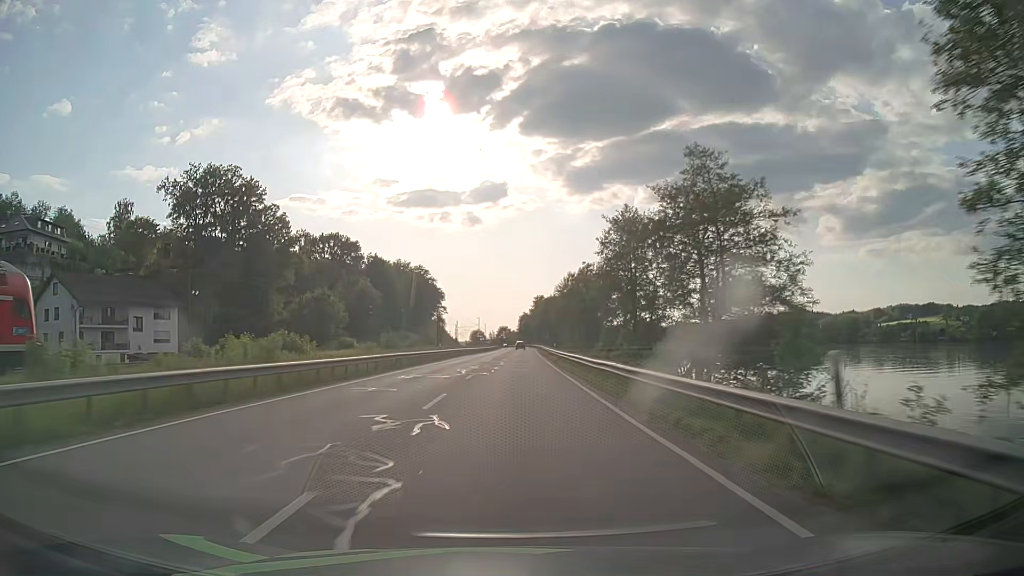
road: primary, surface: asphalt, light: Day
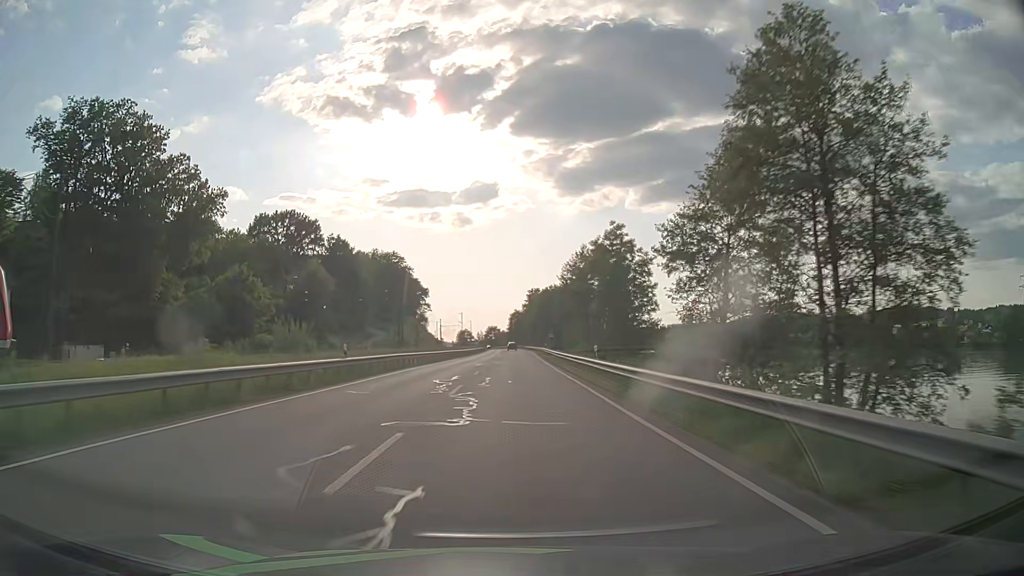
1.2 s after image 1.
(+0.2, +31.6) m; +1°
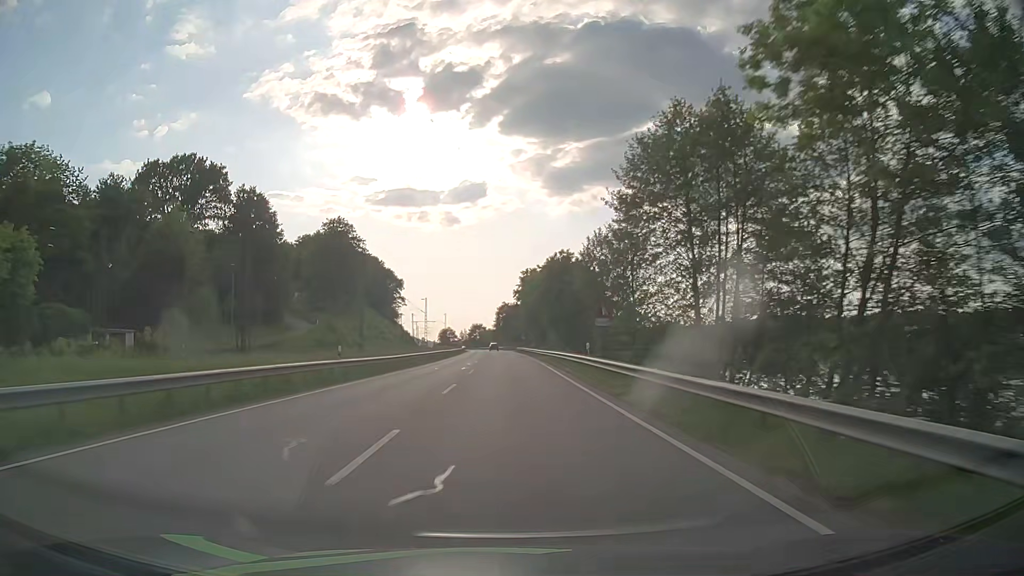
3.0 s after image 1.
(+0.7, +47.4) m; +1°
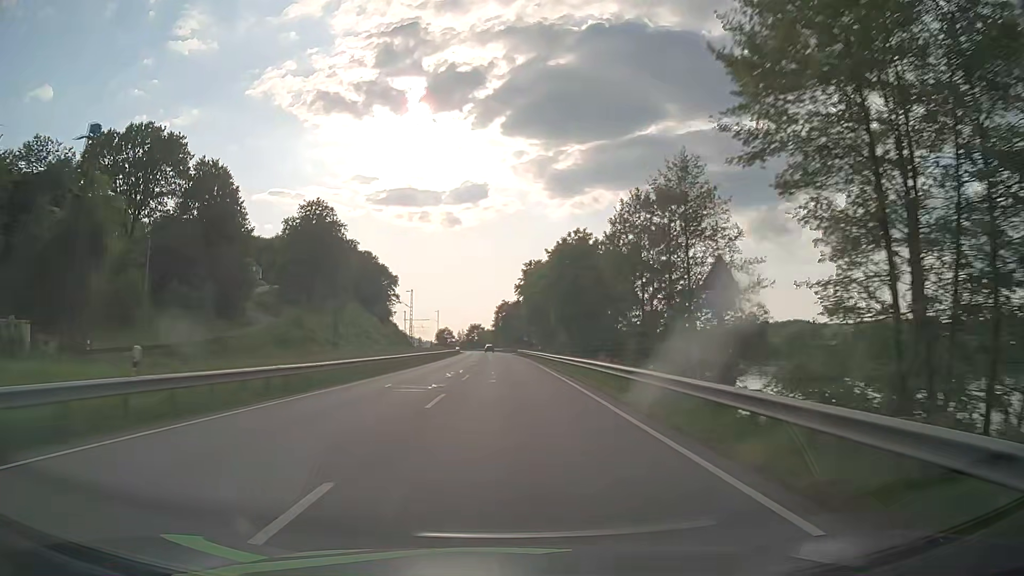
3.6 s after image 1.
(0.0, +15.8) m; 0°
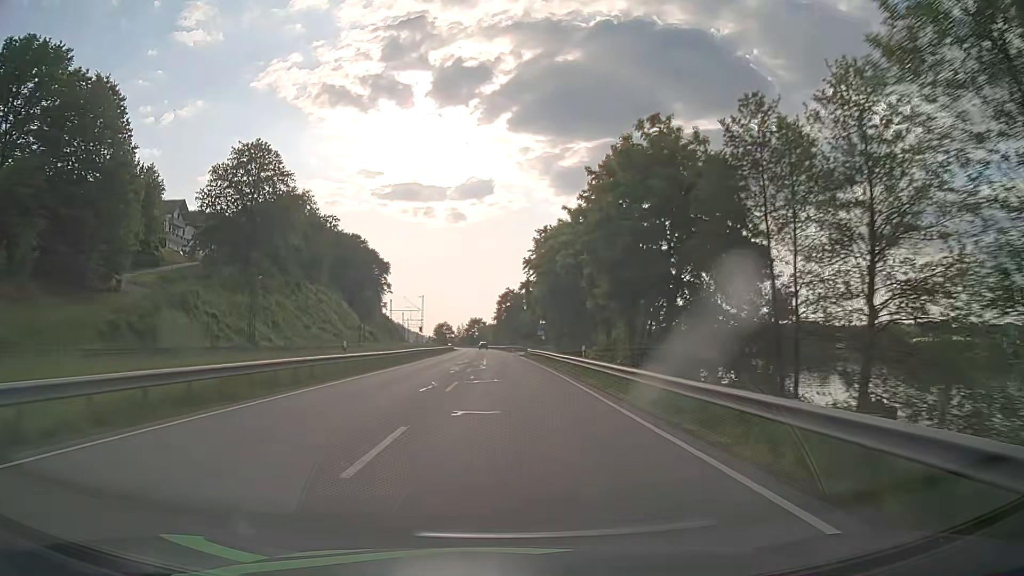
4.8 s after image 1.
(0.0, +31.6) m; 0°
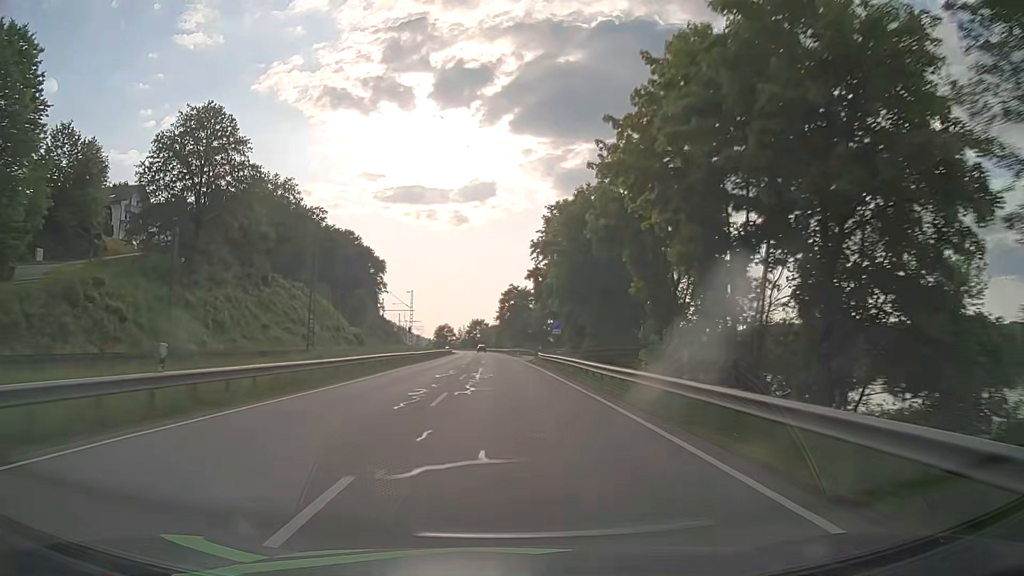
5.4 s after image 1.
(0.0, +15.8) m; 0°
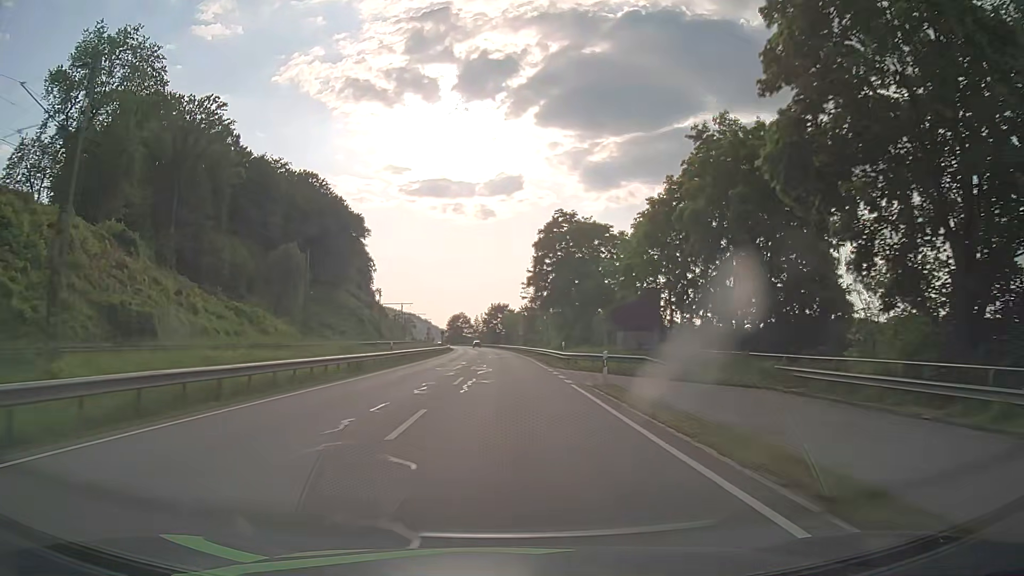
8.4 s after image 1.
(-1.8, +76.6) m; -2°
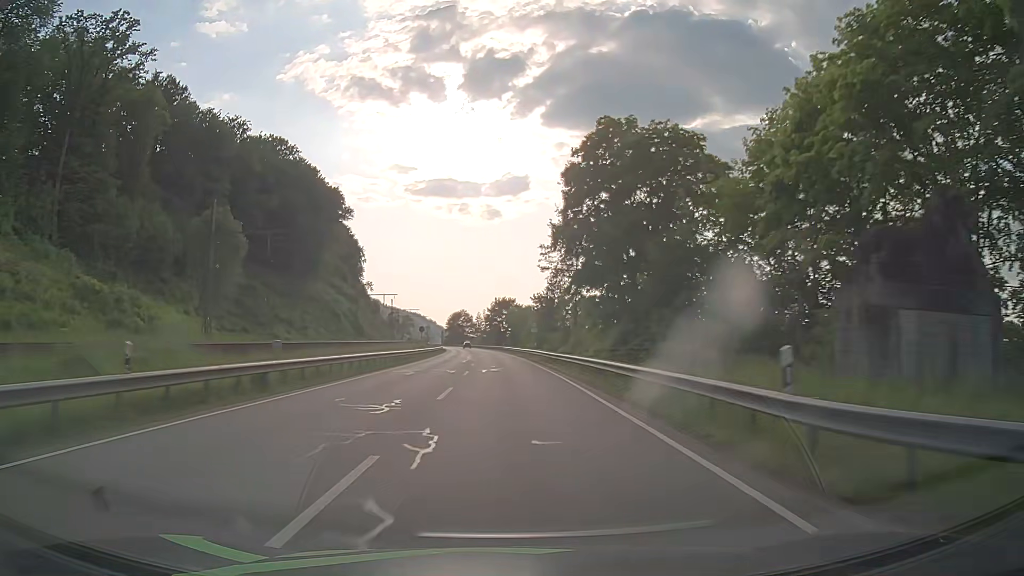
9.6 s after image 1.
(-0.4, +28.9) m; -1°
(0, +10) (0, +20) (0, +30) (0, +40) (-1, +50) (-1, +60) (-1, +70) (-2, +80) (-2, +90) (-3, +100) m
